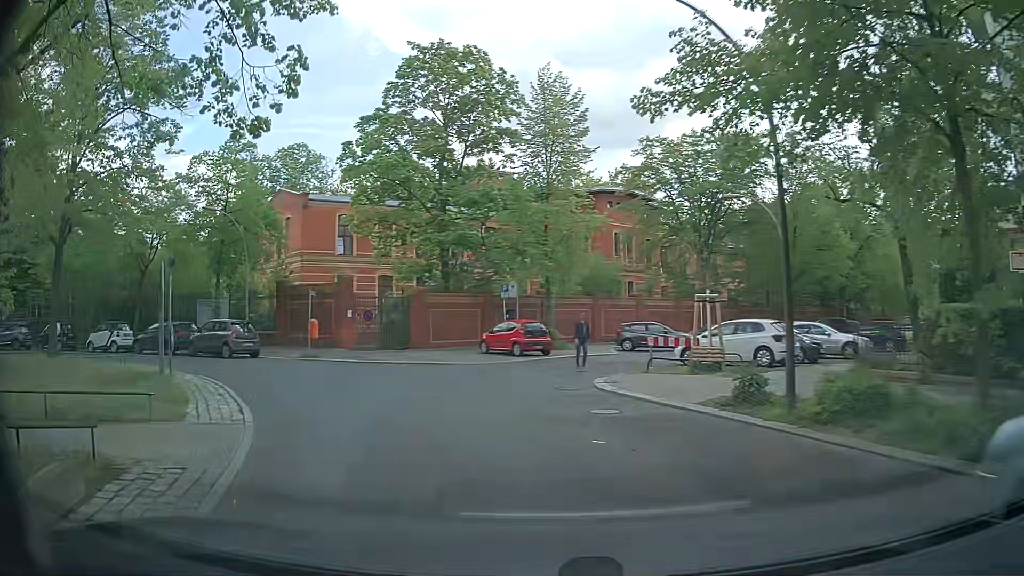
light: Day
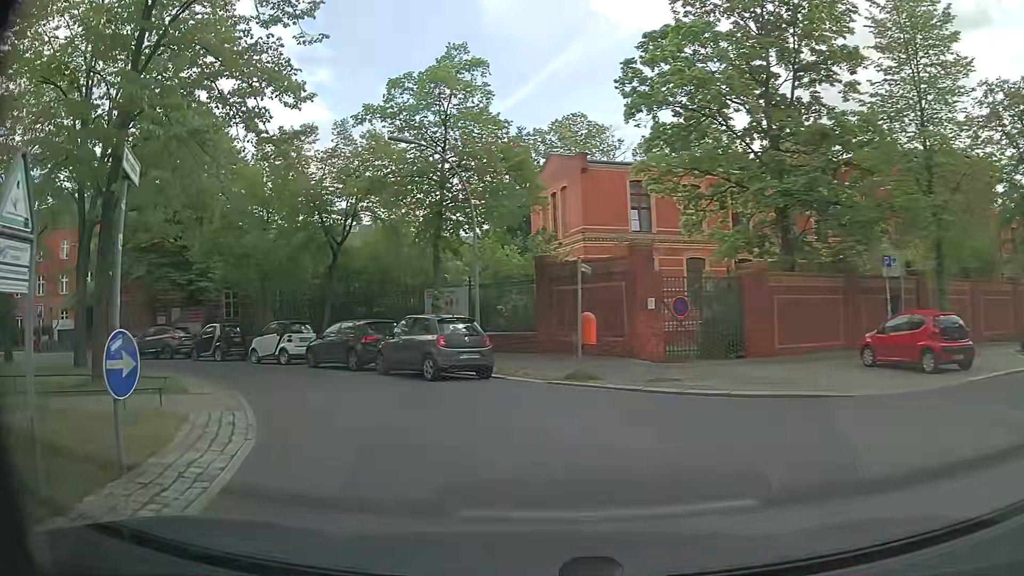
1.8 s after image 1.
(-2.4, +11.4) m; -24°
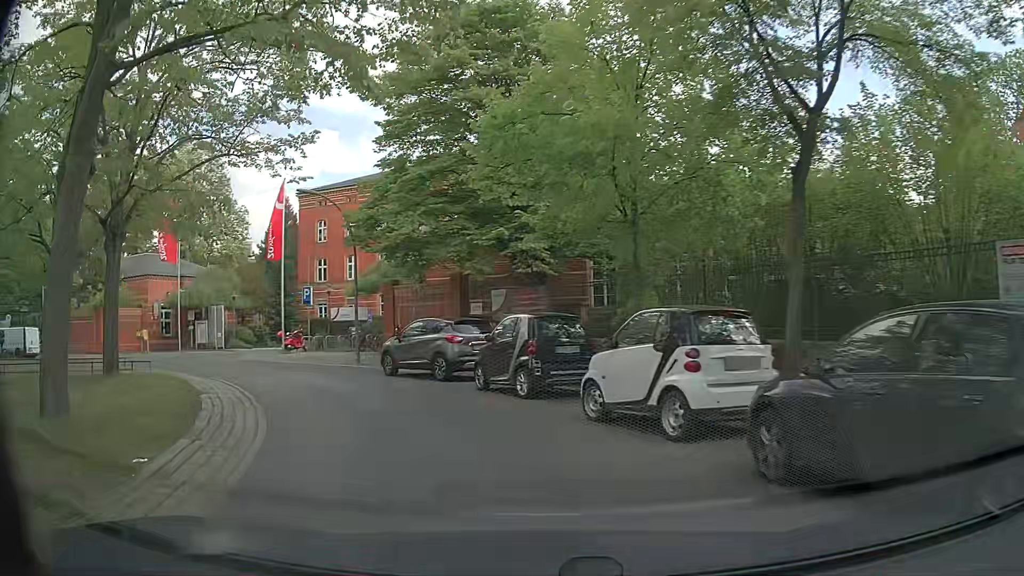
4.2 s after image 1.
(-4.9, +15.3) m; -36°
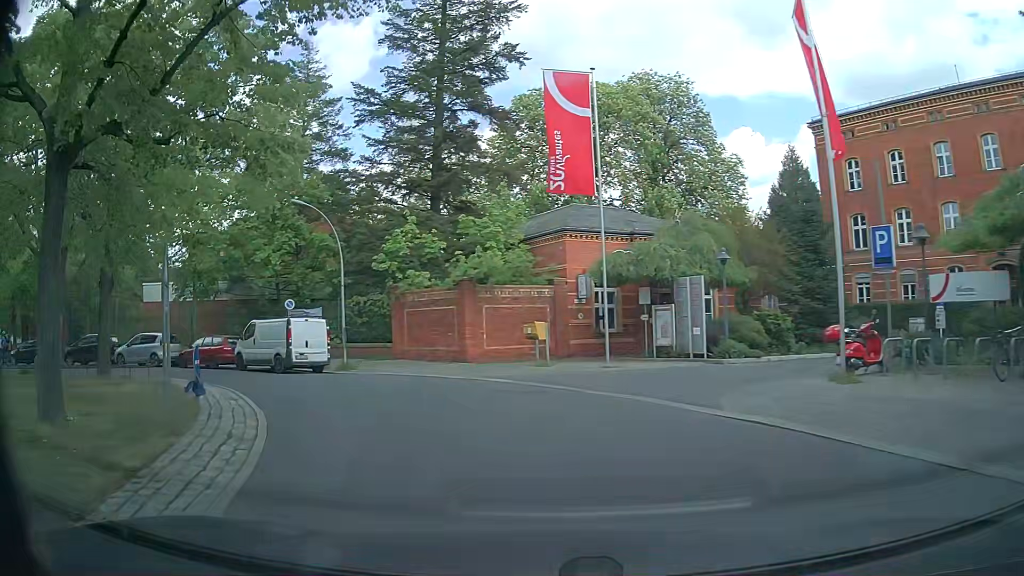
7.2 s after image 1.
(-7.5, +19.2) m; -43°
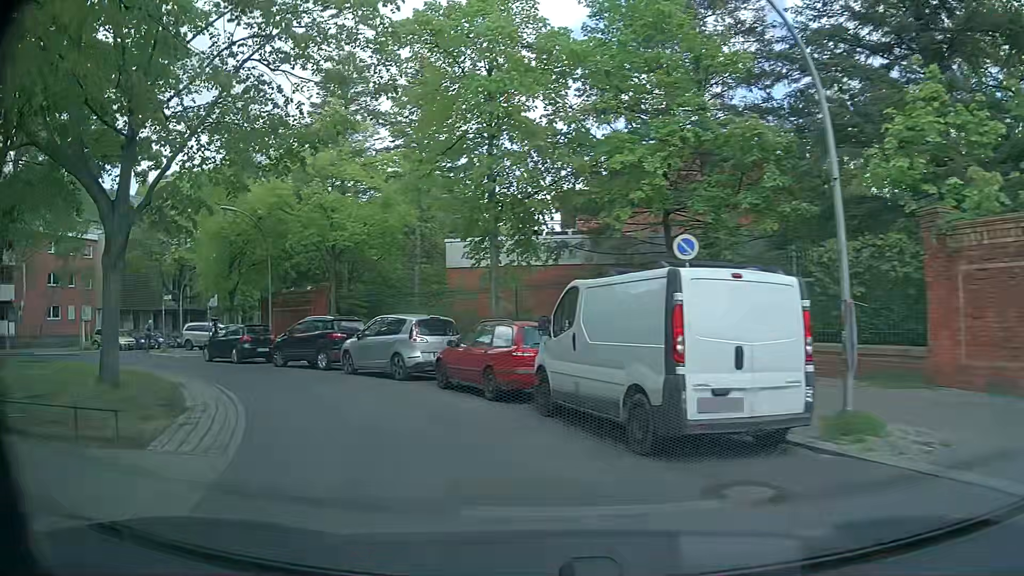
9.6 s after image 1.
(-5.0, +16.3) m; -33°
